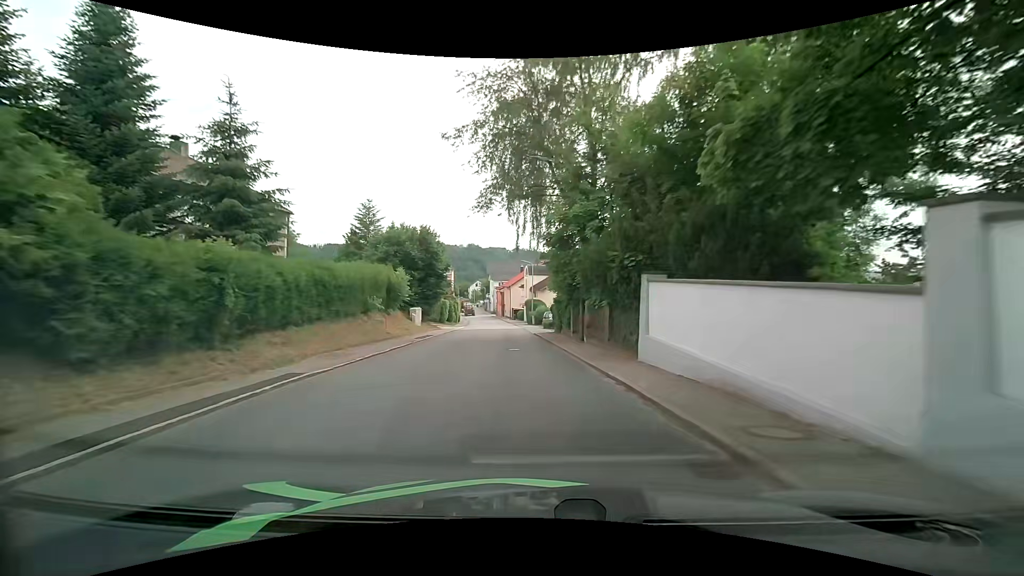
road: tertiary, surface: asphalt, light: Day
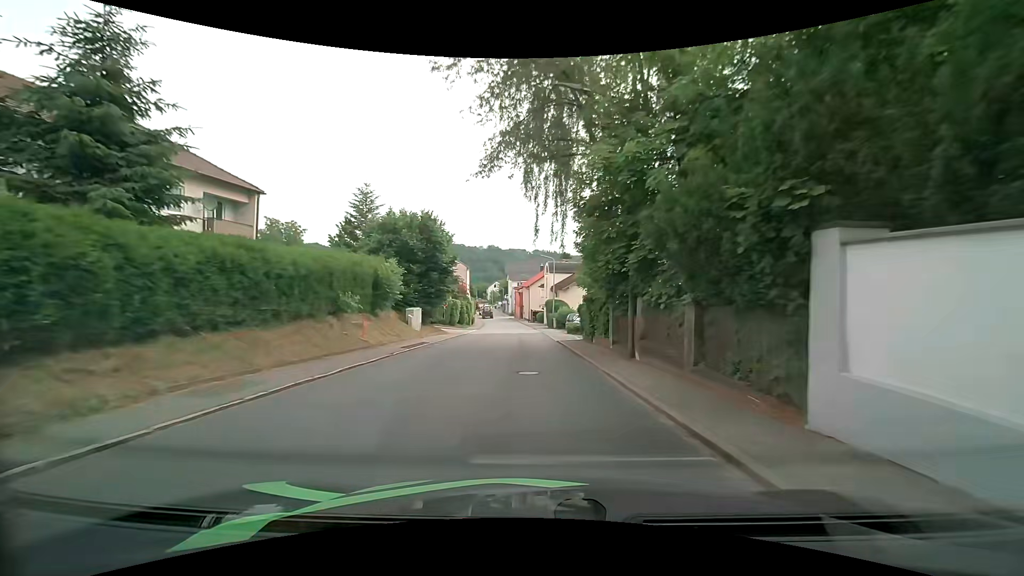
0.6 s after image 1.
(-0.2, +6.8) m; -3°
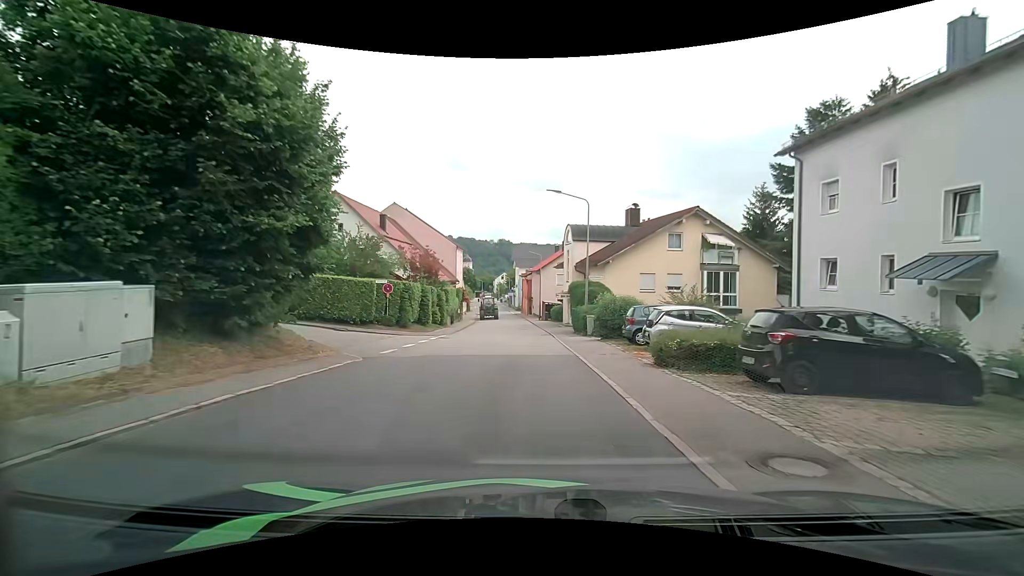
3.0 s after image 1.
(-0.1, +24.4) m; 0°
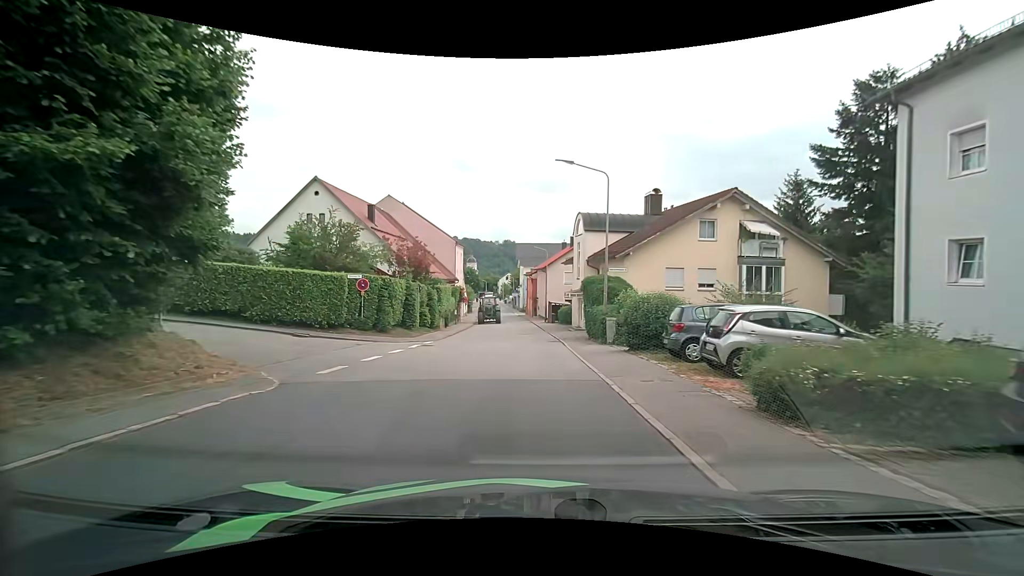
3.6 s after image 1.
(-0.1, +5.4) m; -2°
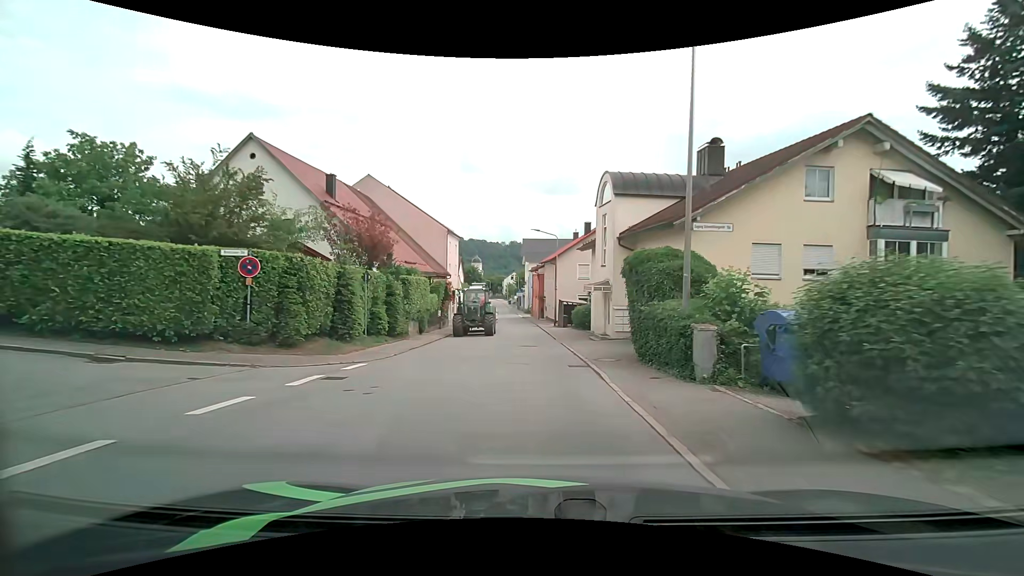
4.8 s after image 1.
(-0.1, +10.7) m; -1°
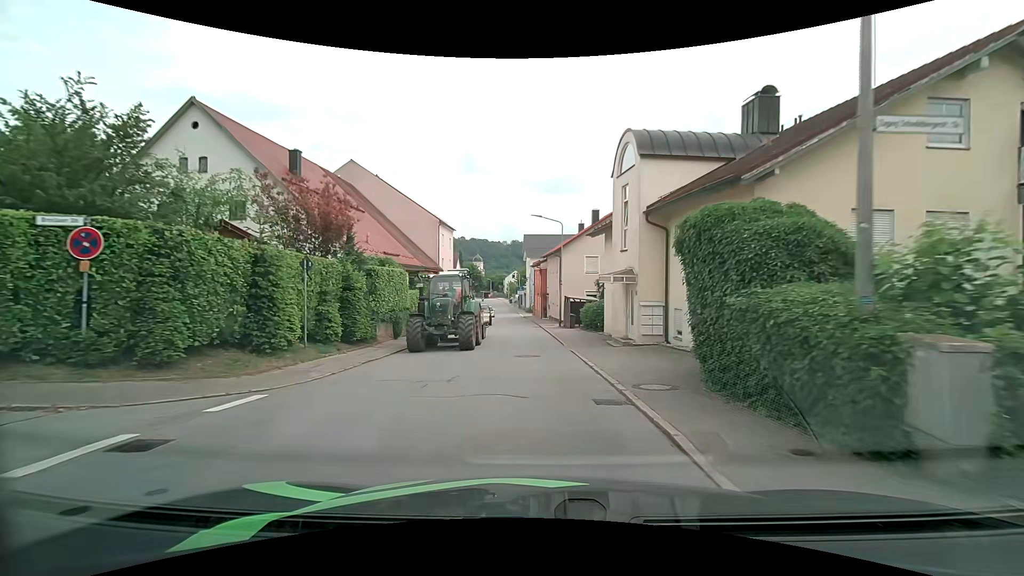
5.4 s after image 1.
(0.0, +5.6) m; +1°
